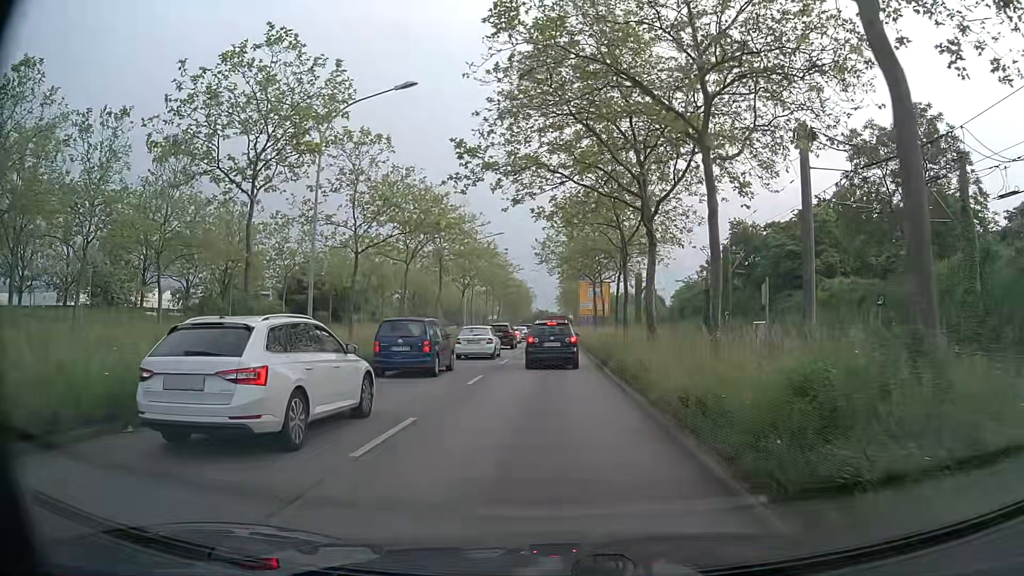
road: primary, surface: asphalt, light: Day
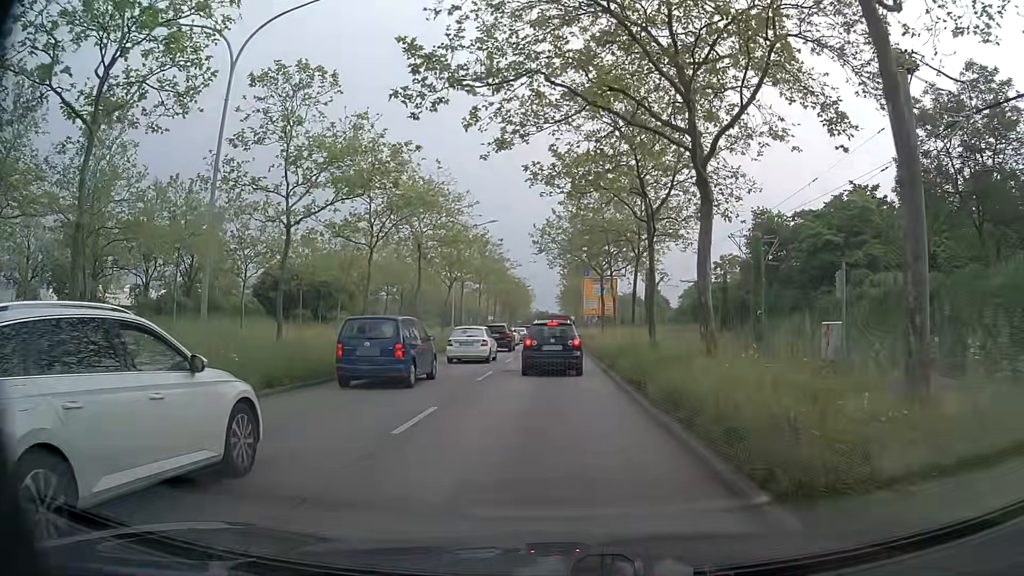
(0.0, +7.5) m; 0°
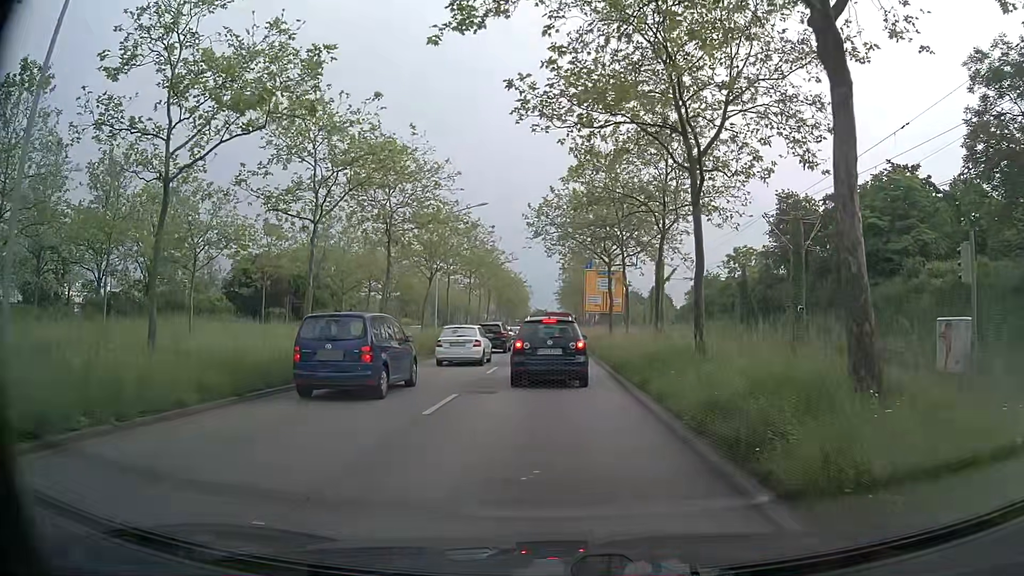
(+0.1, +7.0) m; +2°
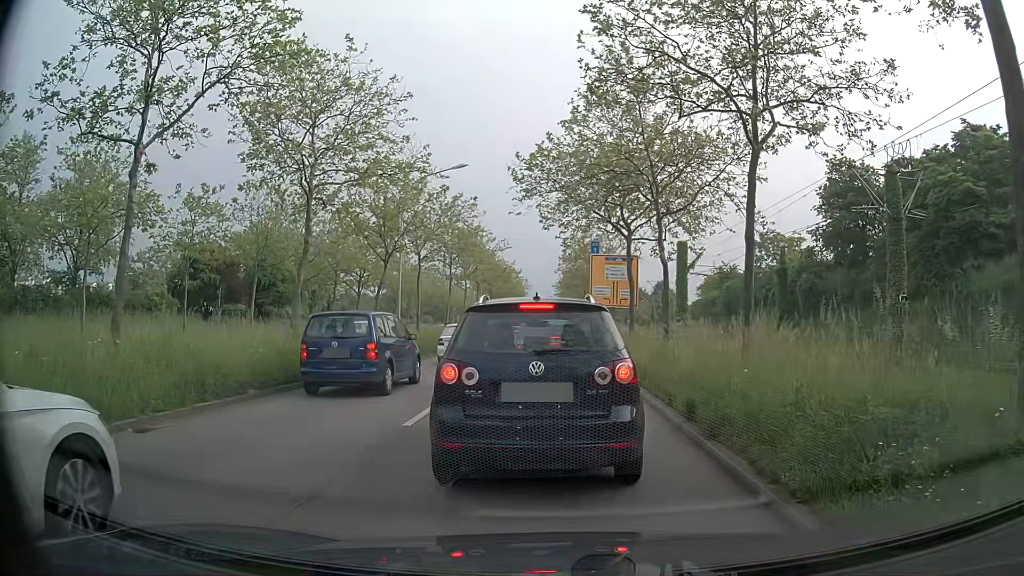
(-0.2, +10.2) m; -2°
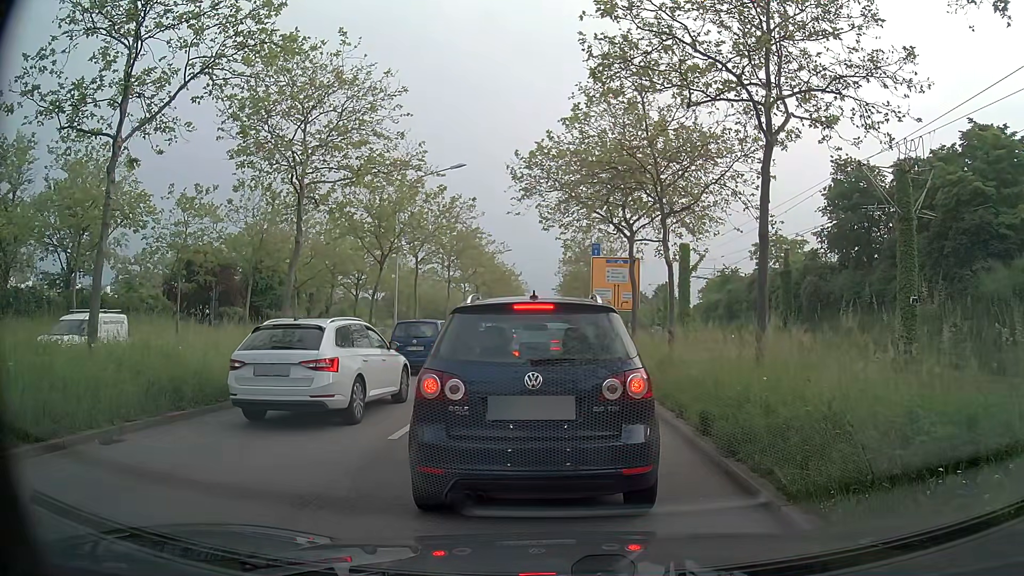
(0.0, +0.8) m; 0°
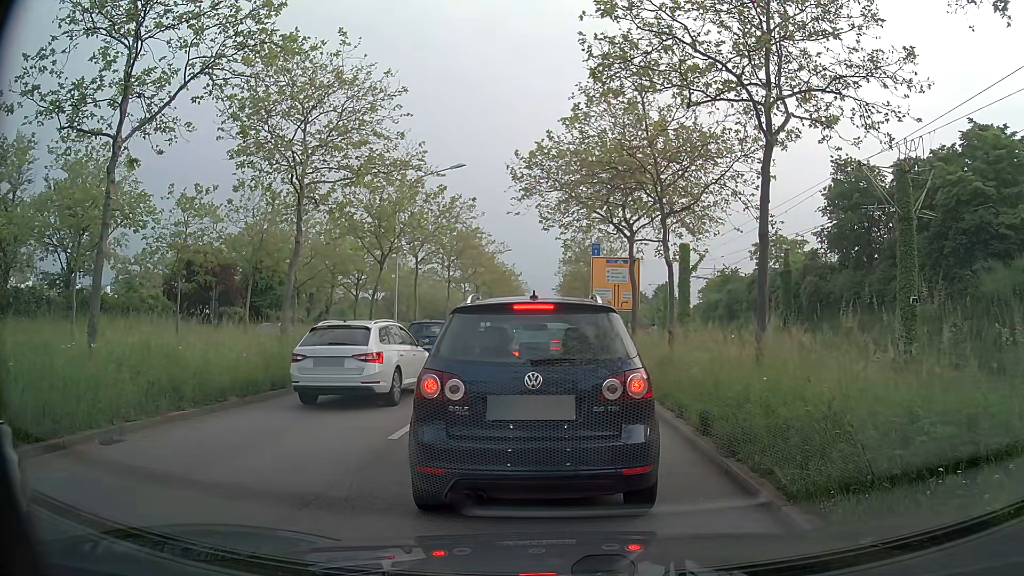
(0.0, 0.0) m; 0°
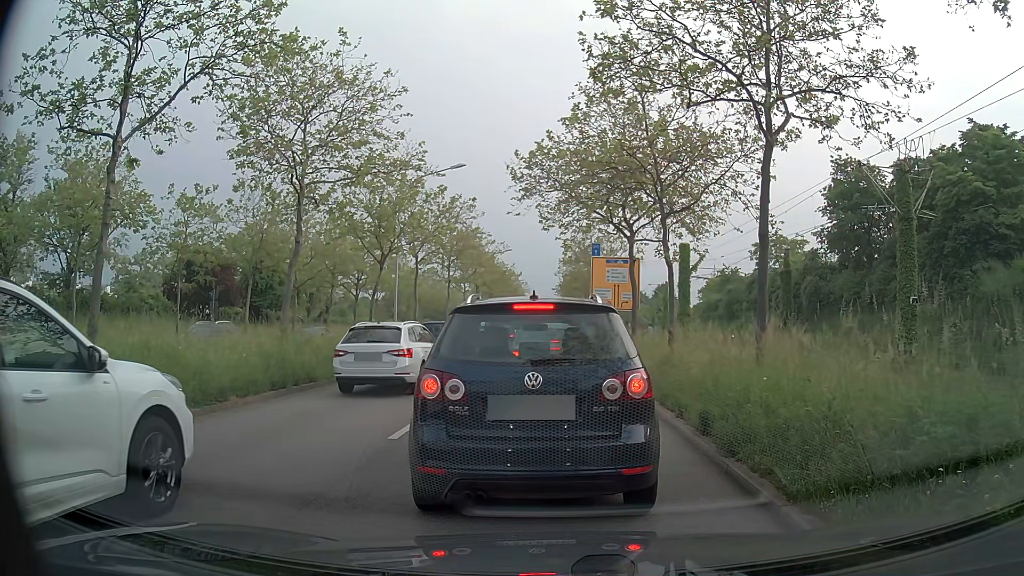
(0.0, 0.0) m; 0°
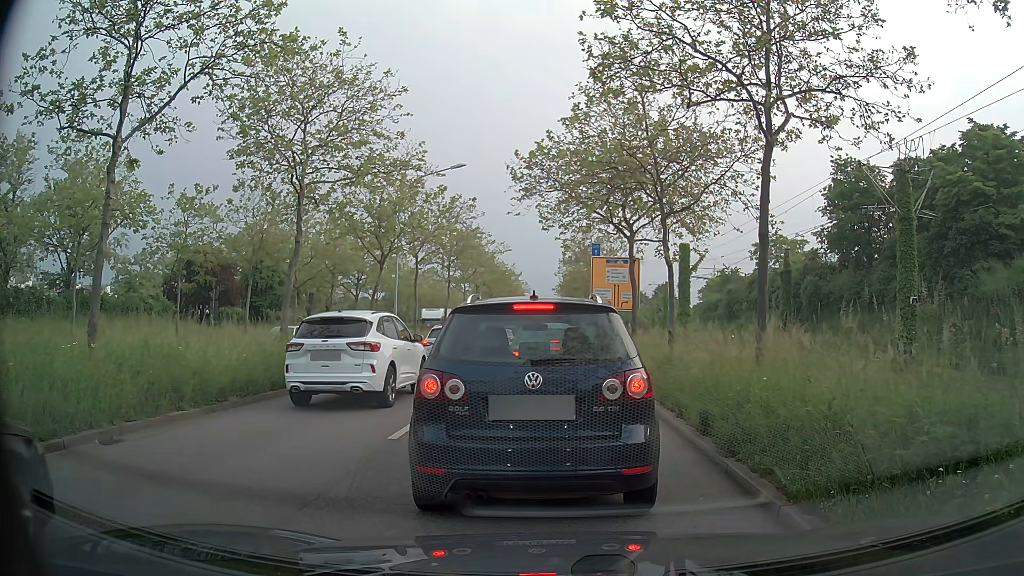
(0.0, 0.0) m; 0°
